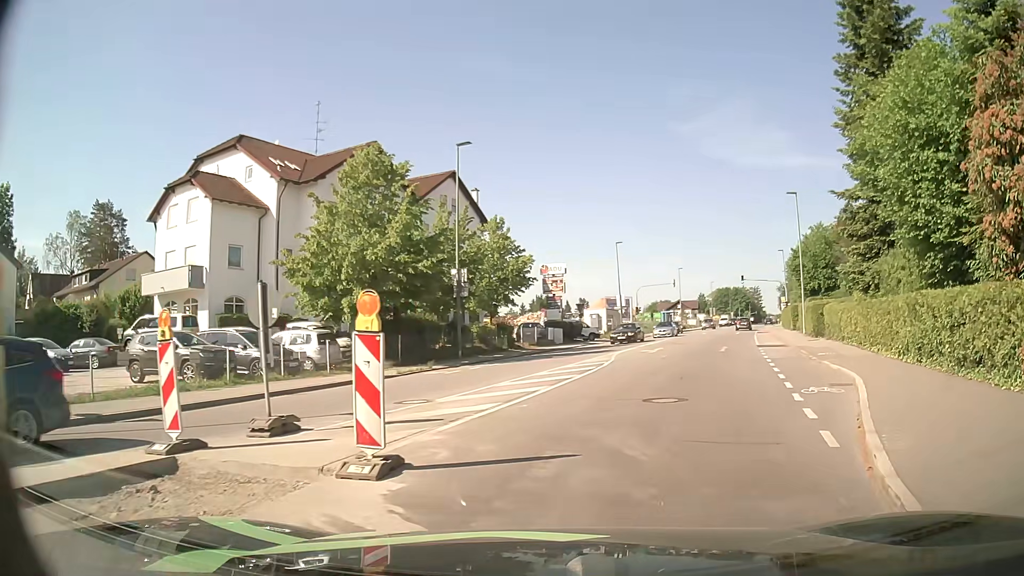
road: tertiary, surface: asphalt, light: Day
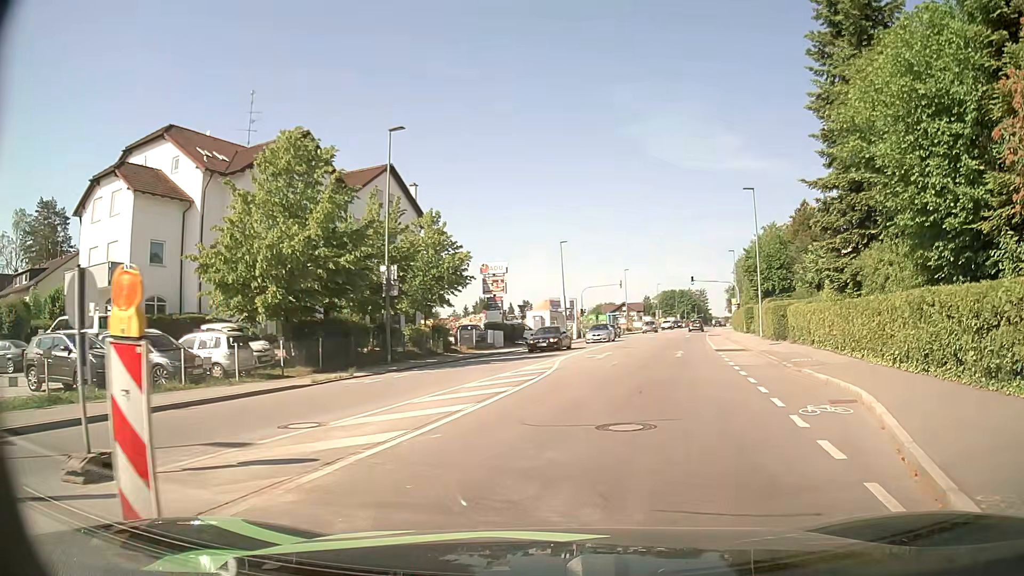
(+0.1, +2.9) m; +4°
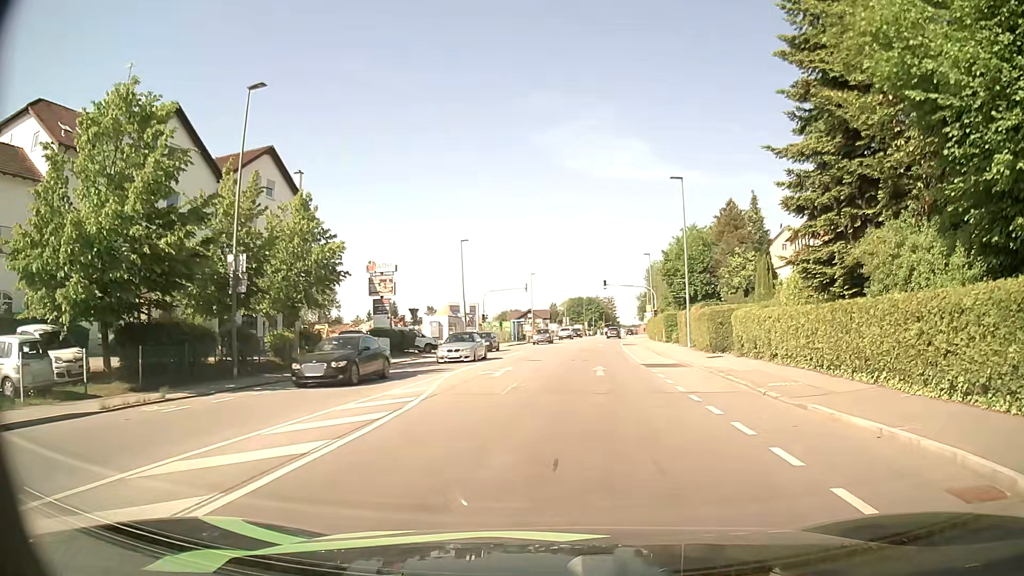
(+0.5, +6.3) m; +8°
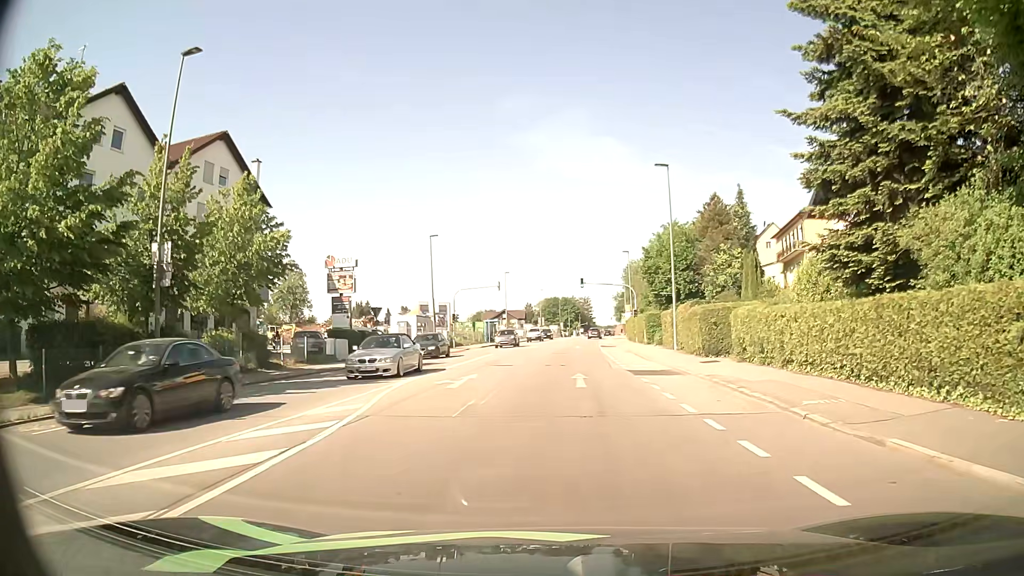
(+0.1, +3.6) m; +1°
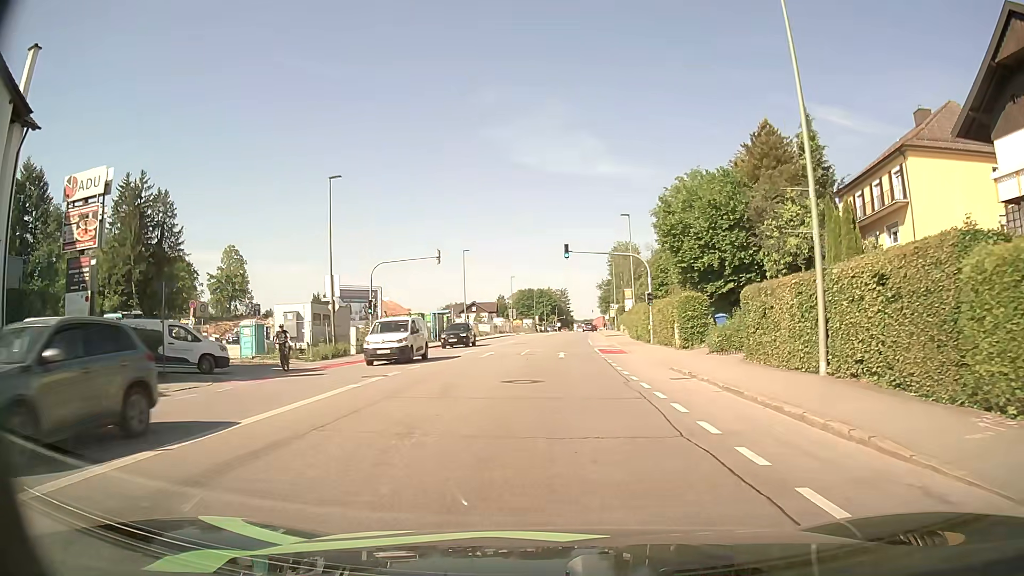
(+0.7, +23.0) m; +3°
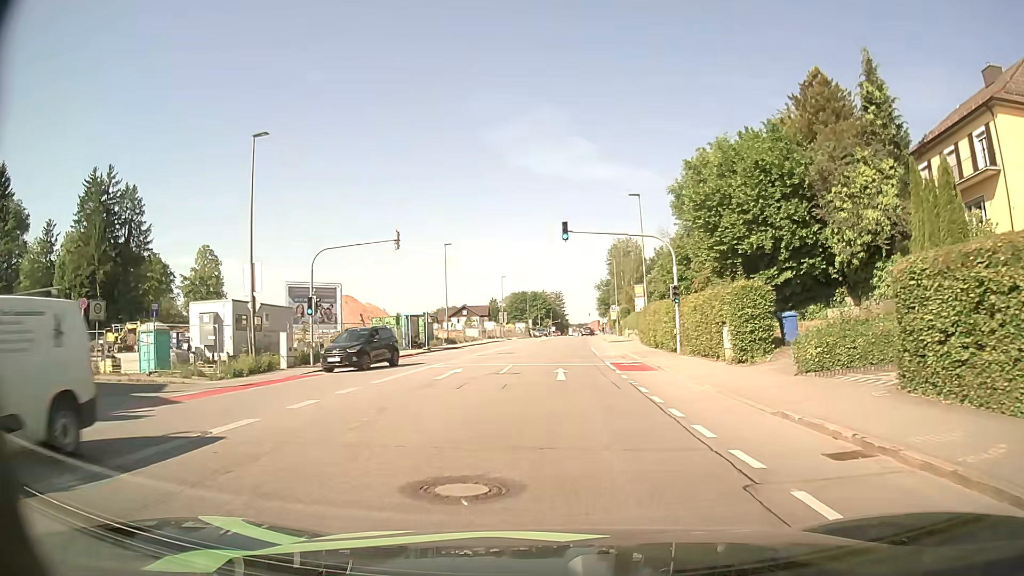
(-0.1, +10.1) m; 0°
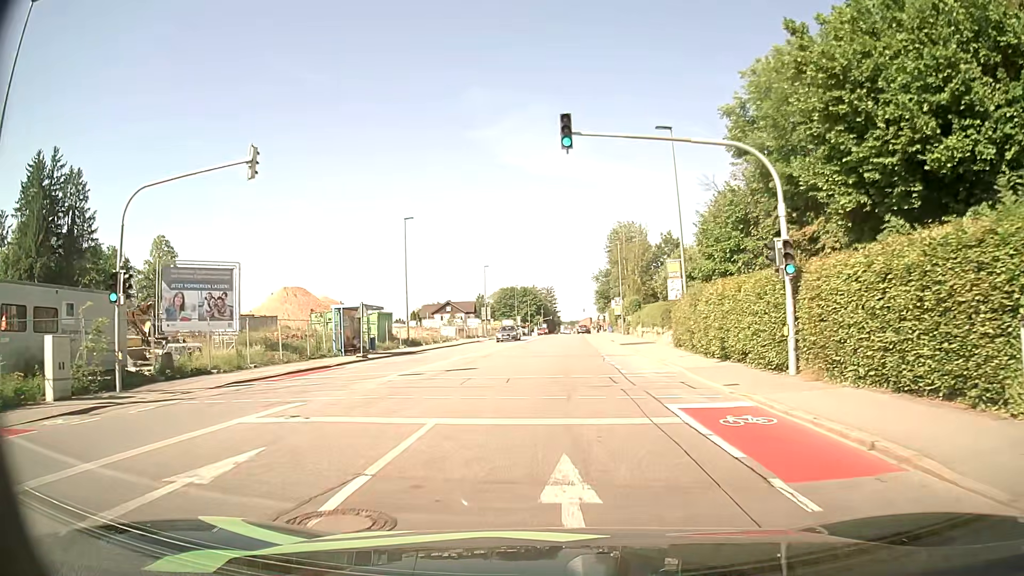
(+0.1, +15.7) m; +1°
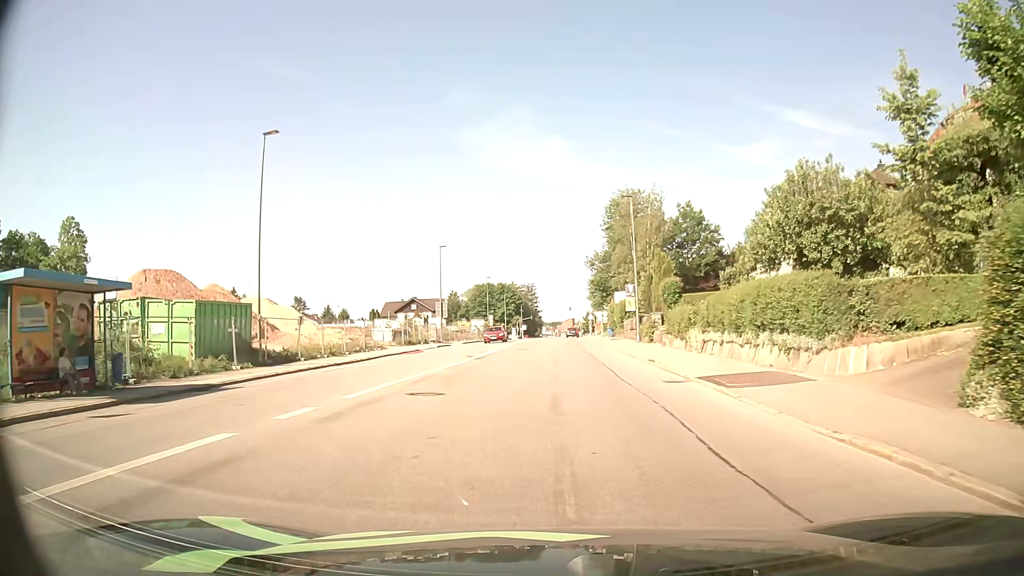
(+0.4, +25.5) m; +2°
(0, +10) (+1, +20) (+2, +30) (+2, +40) (+2, +50) (+2, +60) (+3, +70) (+3, +80) (+3, +90) (+4, +100) m
